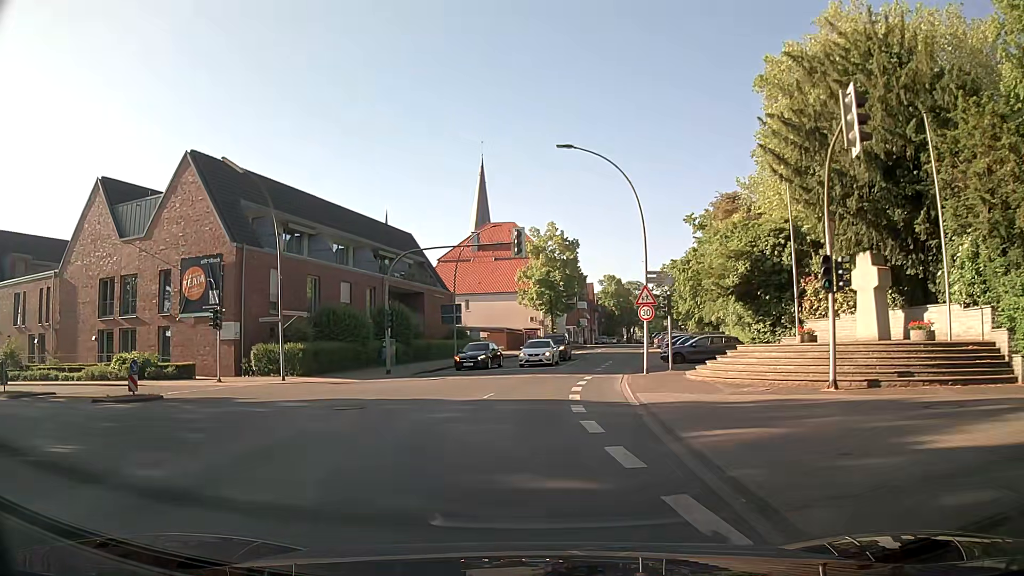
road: secondary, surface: asphalt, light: Day
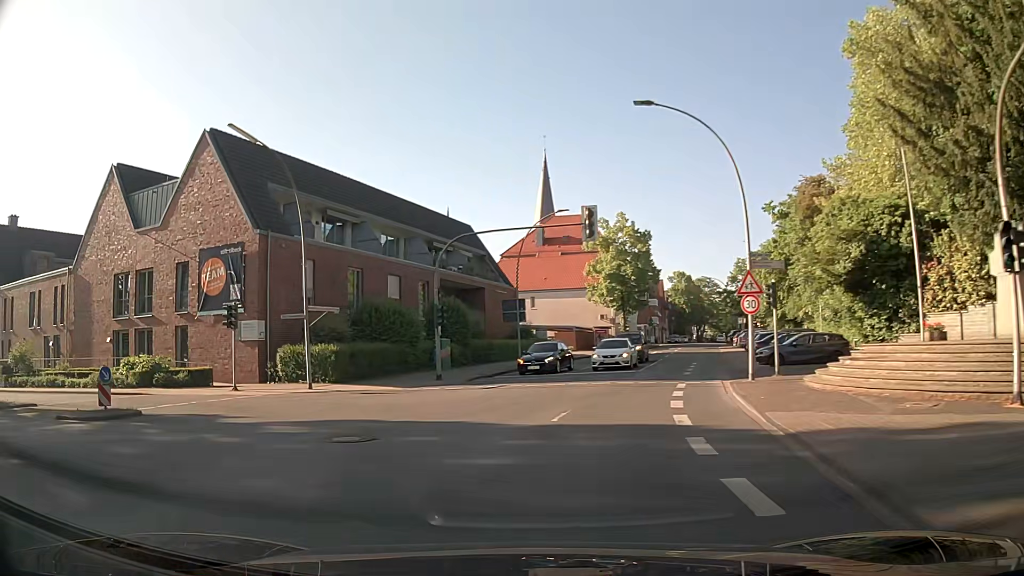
(-0.2, +4.9) m; -6°
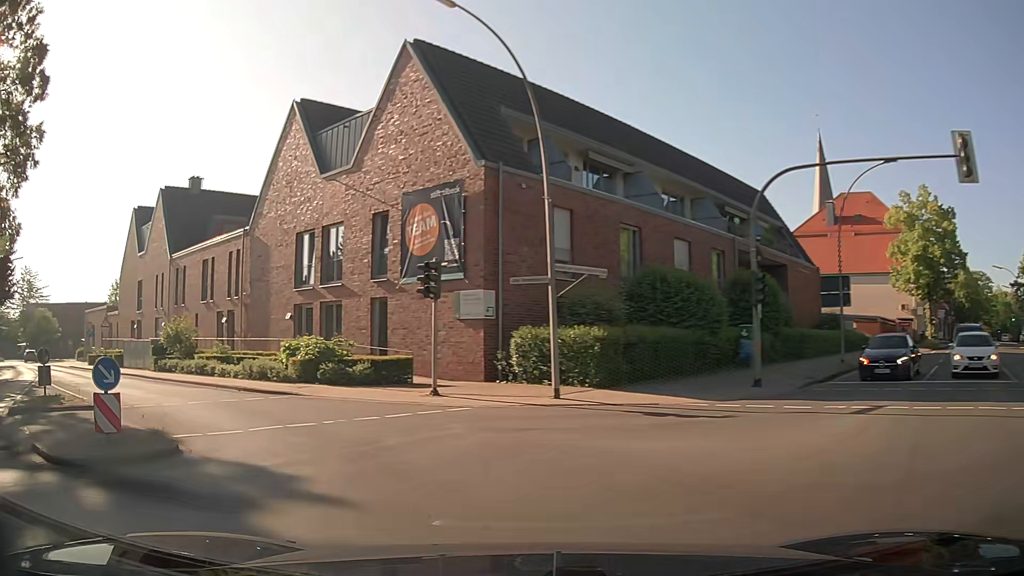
(-1.6, +9.2) m; -21°
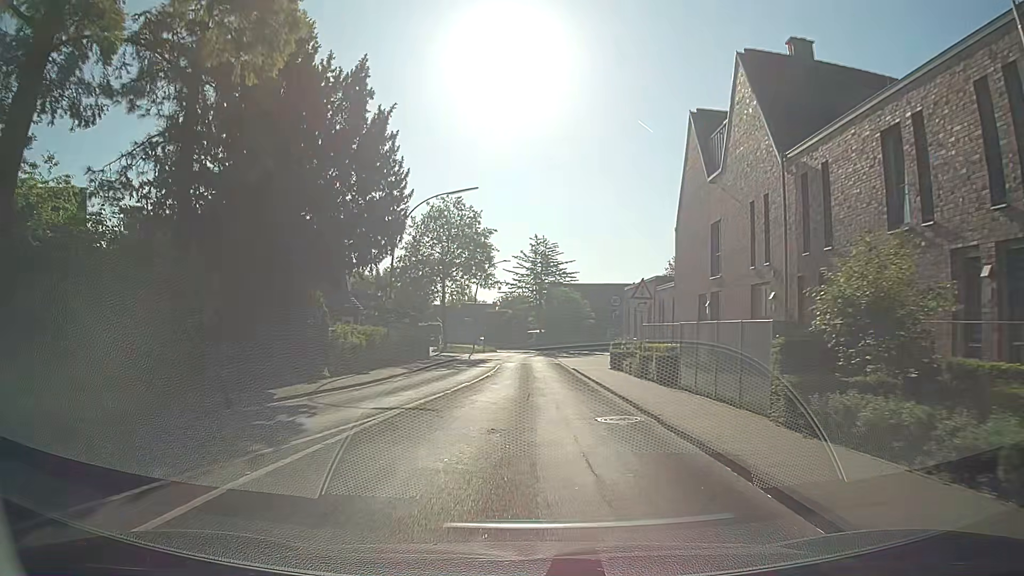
(-12.9, +20.2) m; -50°
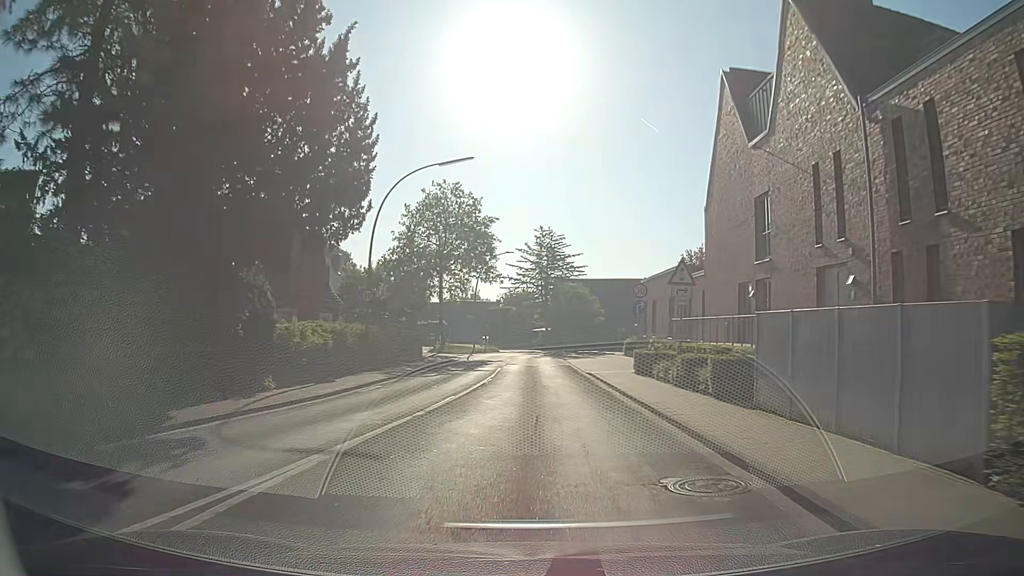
(-0.1, +5.4) m; -1°
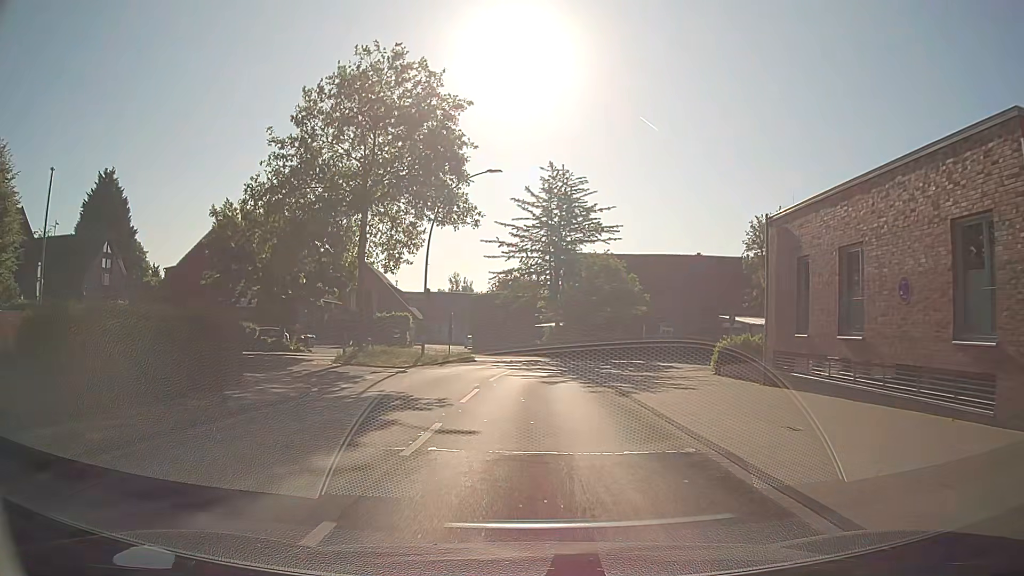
(+0.1, +27.9) m; +1°
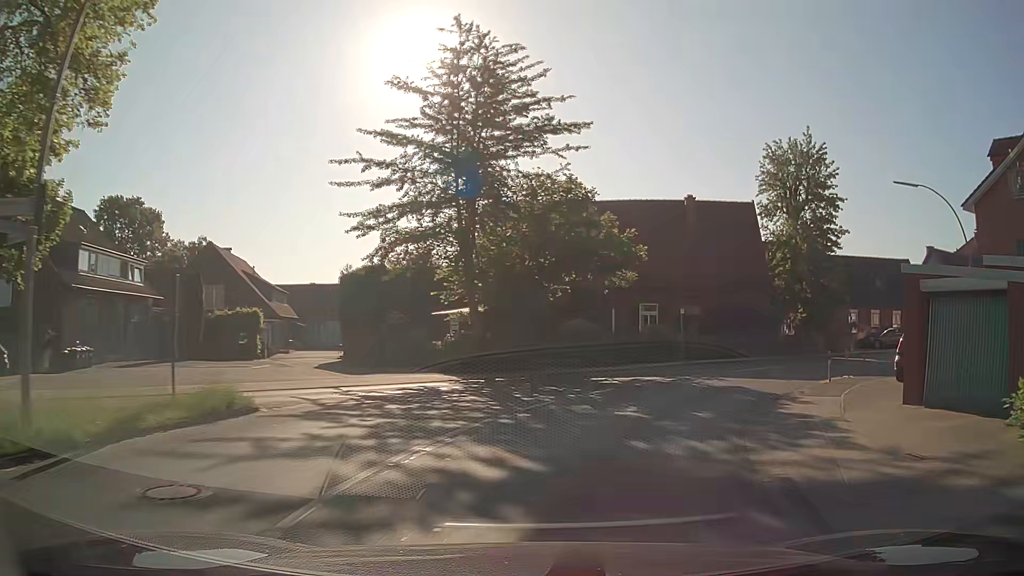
(+0.1, +22.7) m; +6°
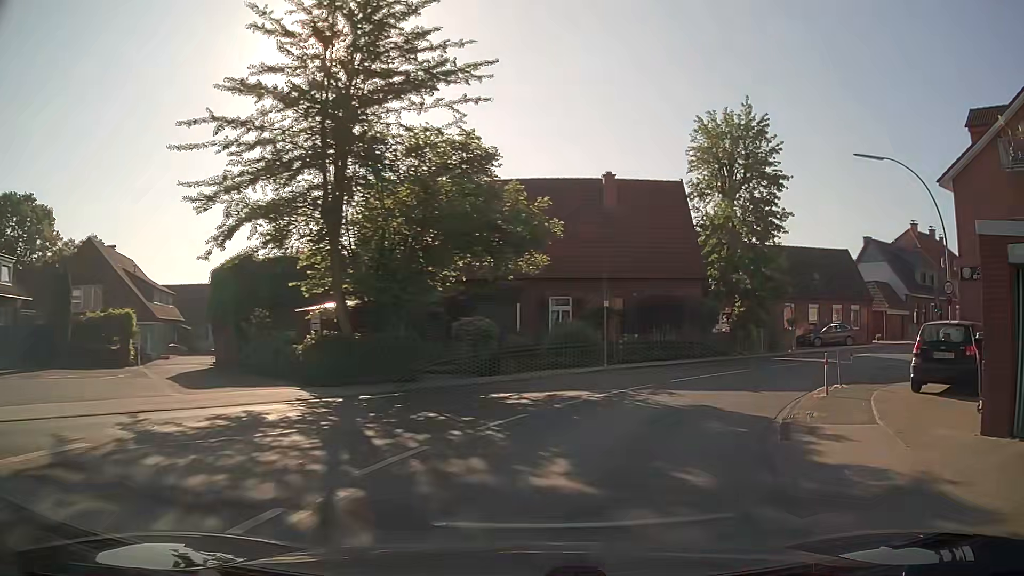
(+0.4, +5.5) m; +8°
